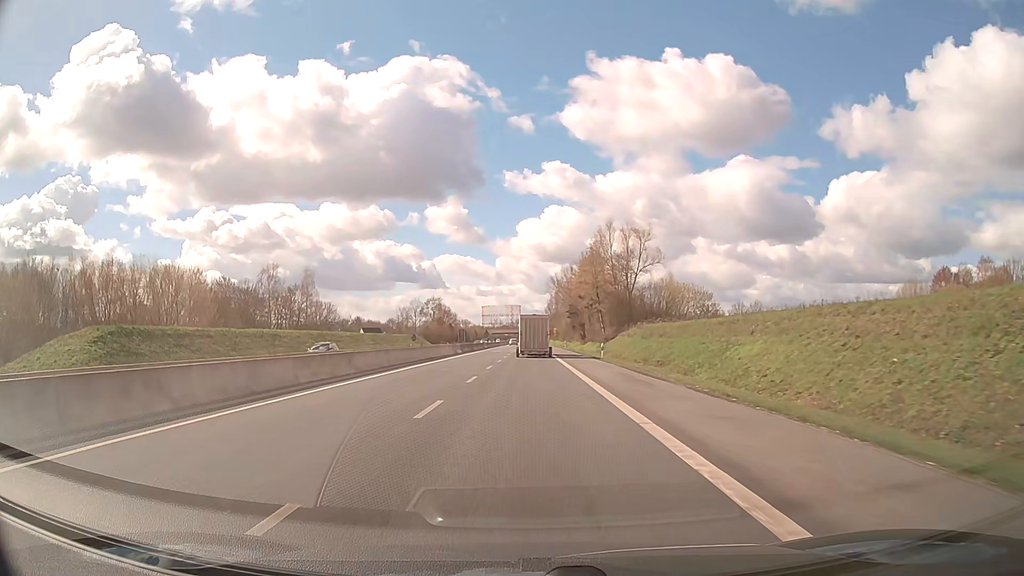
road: trunk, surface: asphalt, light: Day
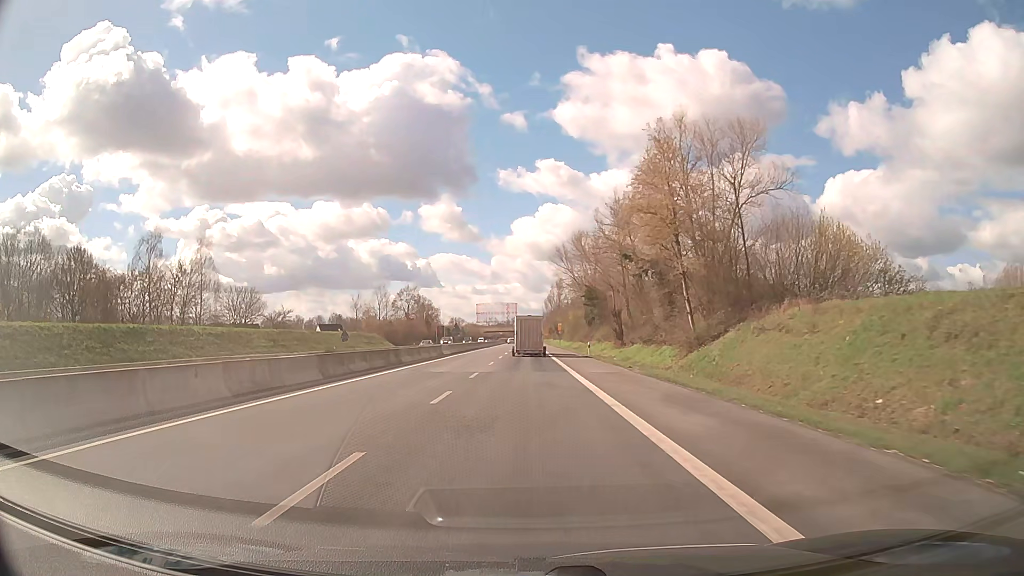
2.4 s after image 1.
(+0.2, +43.2) m; 0°
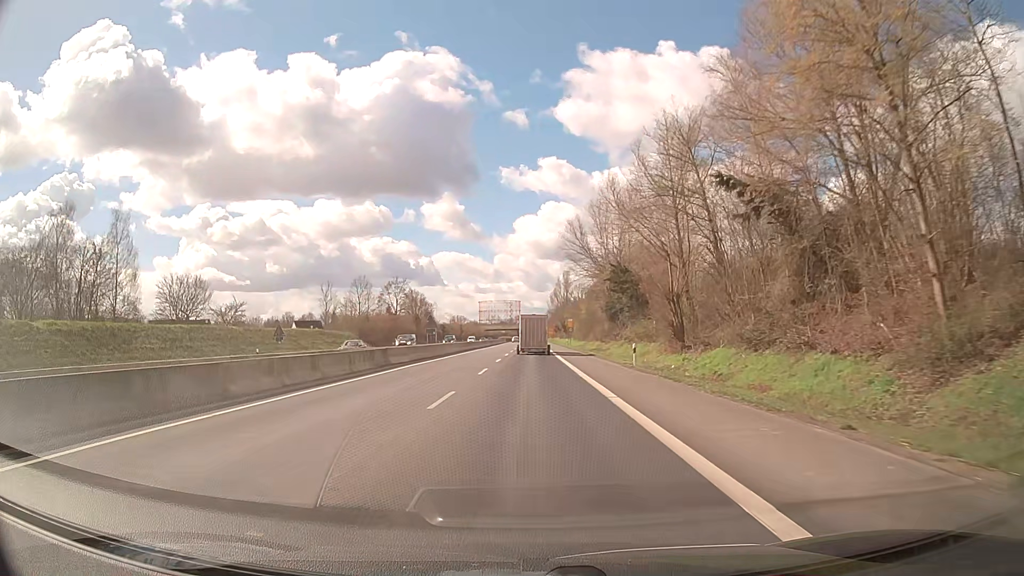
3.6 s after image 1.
(-0.1, +21.6) m; 0°
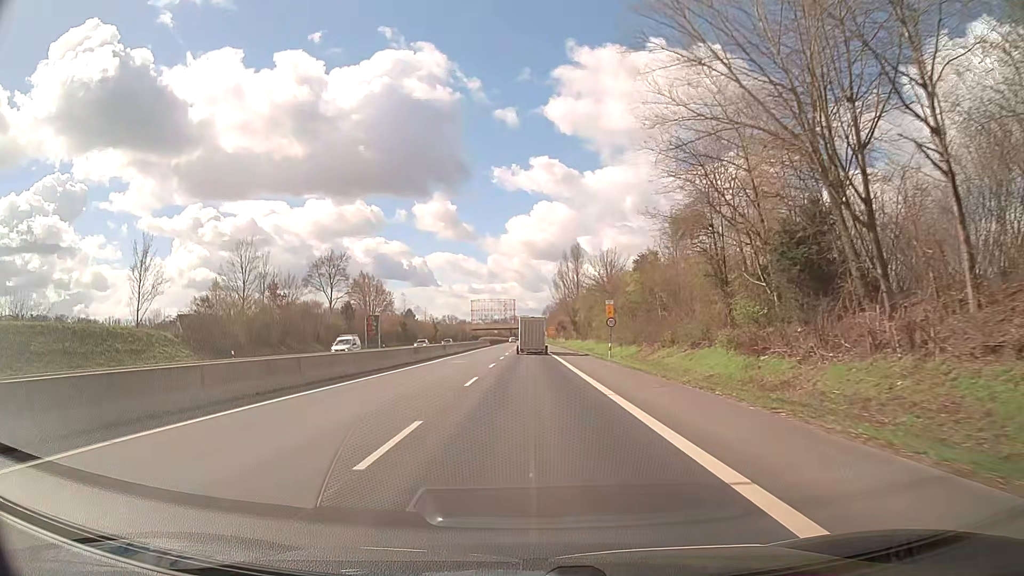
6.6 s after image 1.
(+0.1, +54.0) m; 0°
